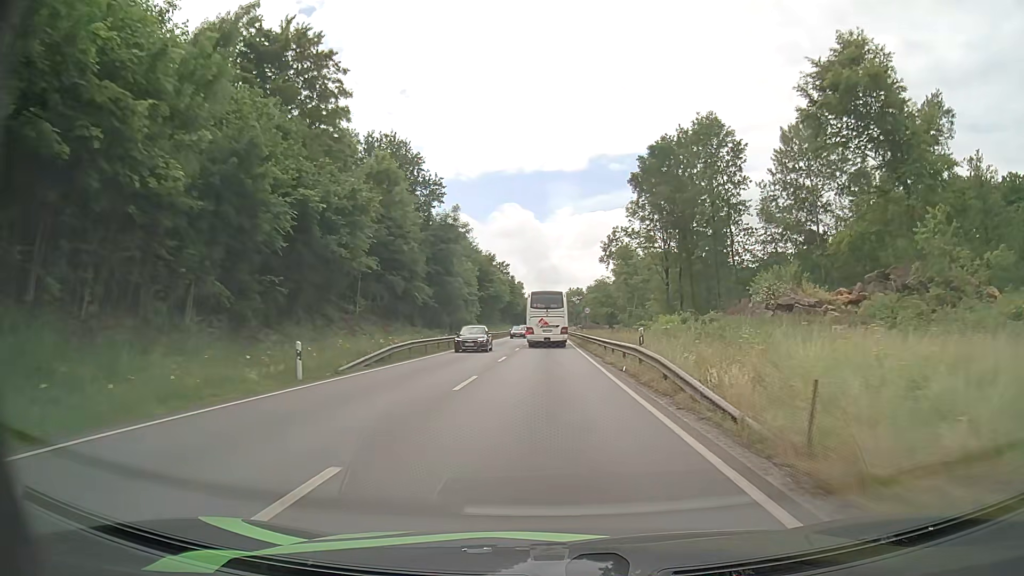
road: primary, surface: asphalt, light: Day
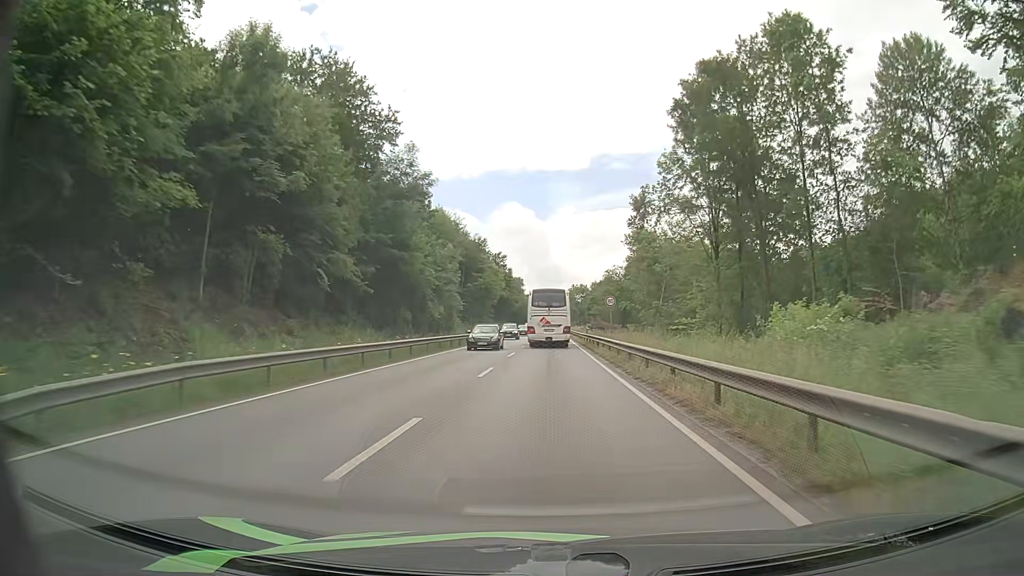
(-0.1, +20.6) m; 0°
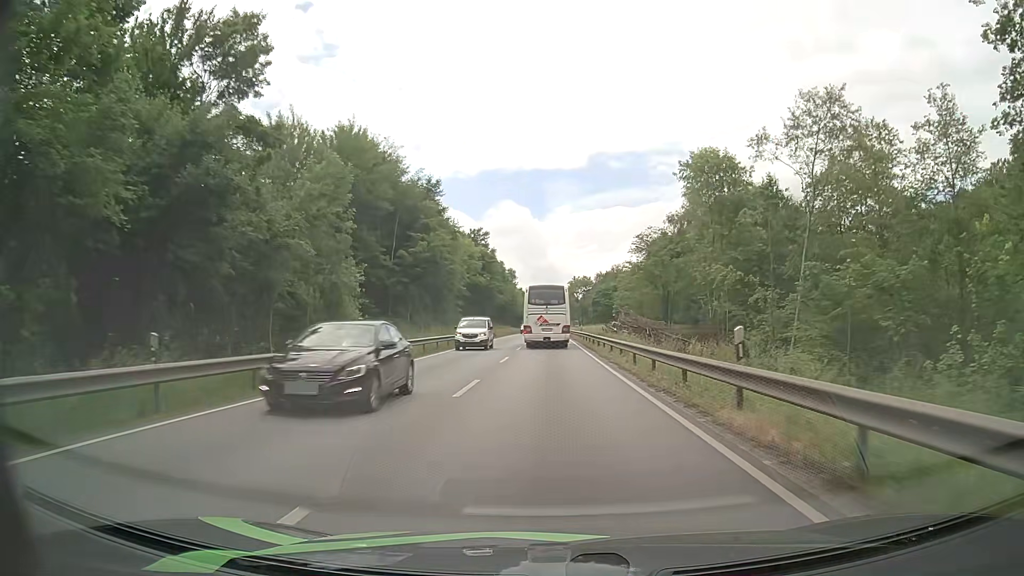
(+0.1, +41.2) m; 0°
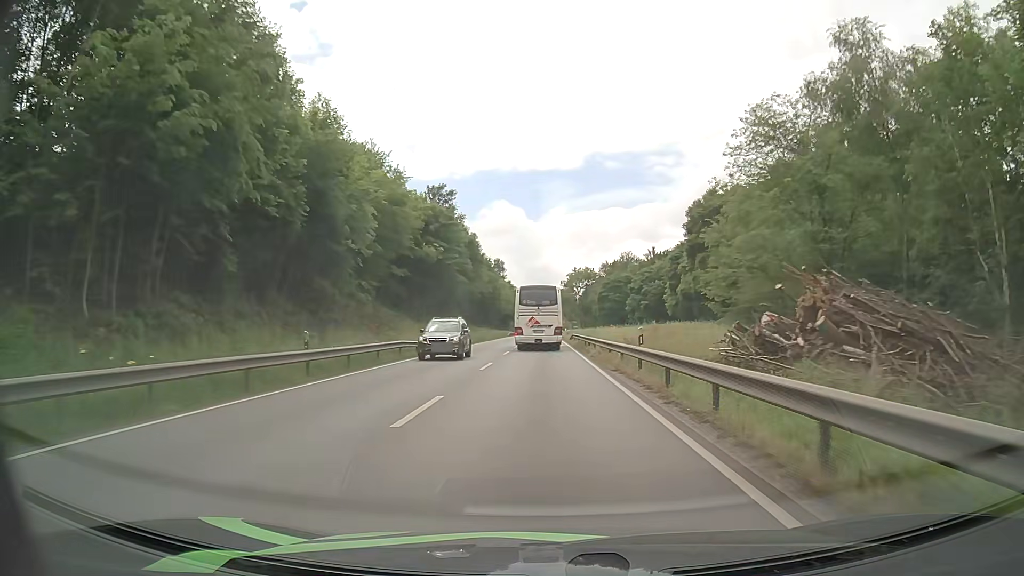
(+0.2, +40.0) m; 0°
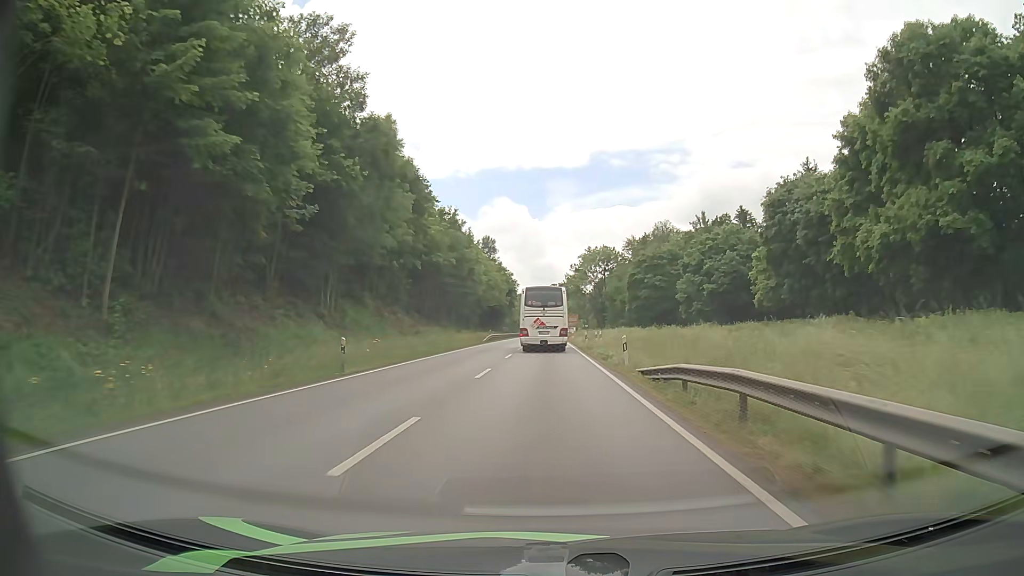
(-0.2, +49.4) m; 0°
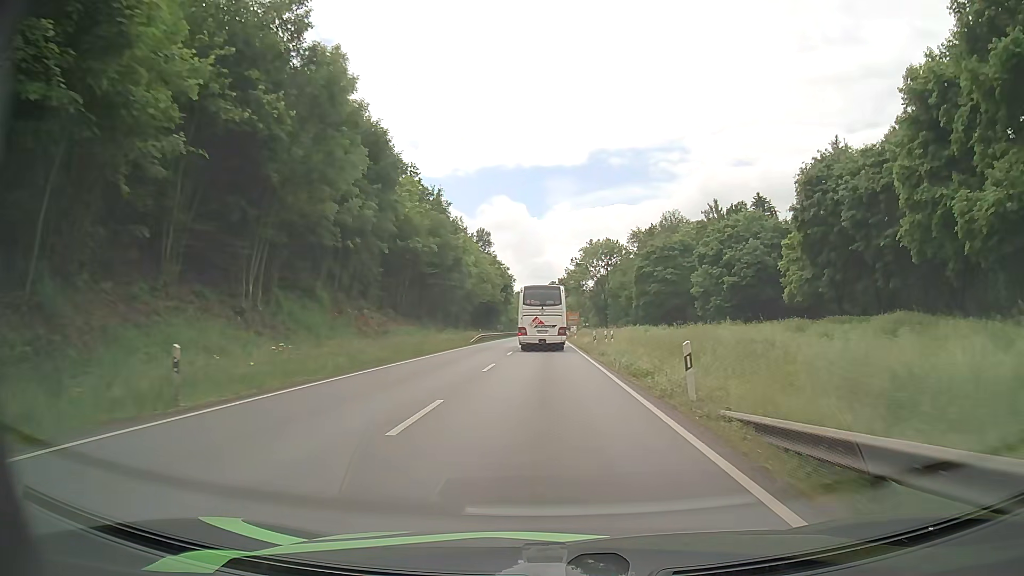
(0.0, +9.9) m; 0°
